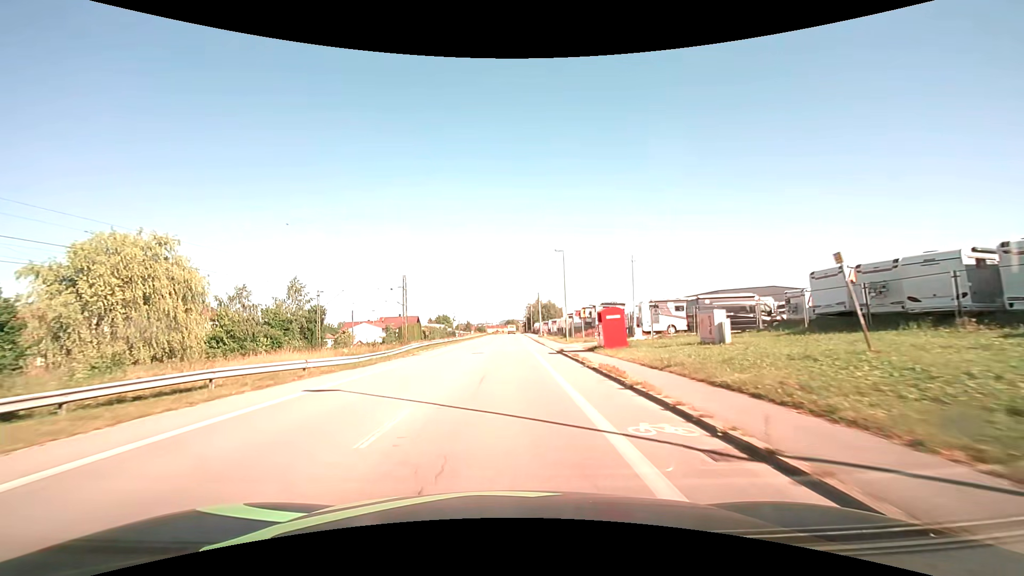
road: unclassified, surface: asphalt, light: Day
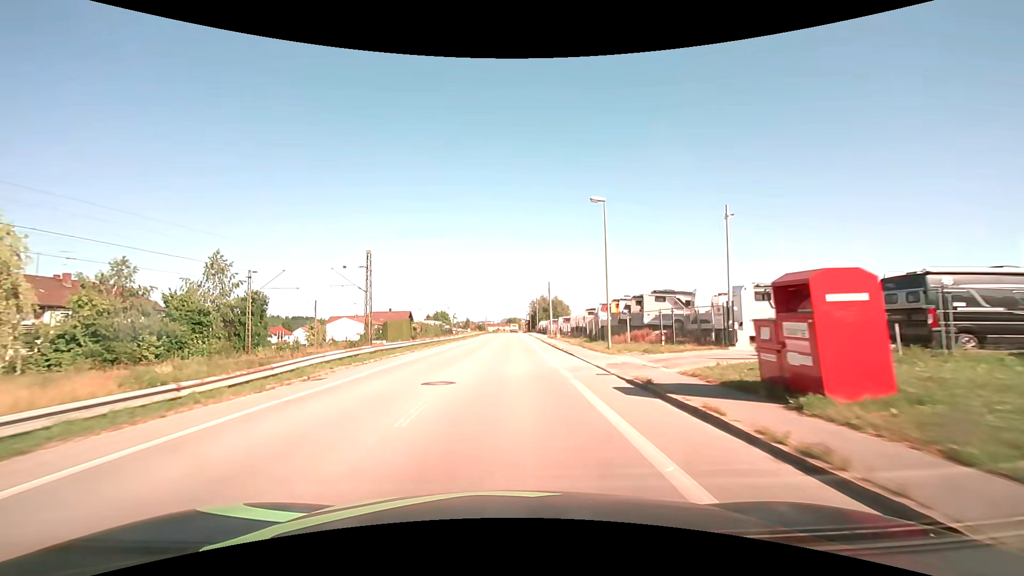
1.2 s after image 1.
(-0.1, +17.3) m; 0°
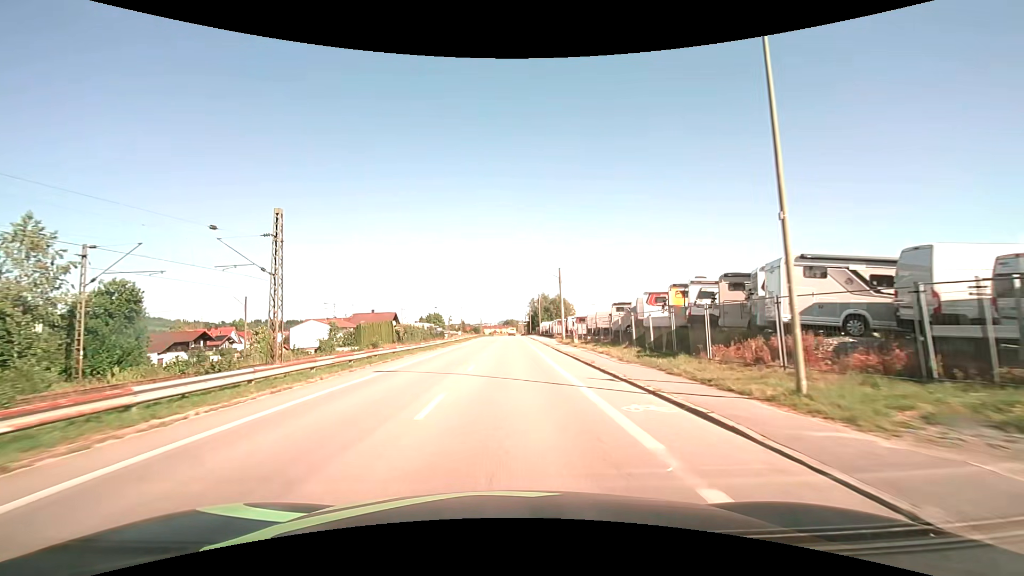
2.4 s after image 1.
(+0.1, +17.3) m; 0°
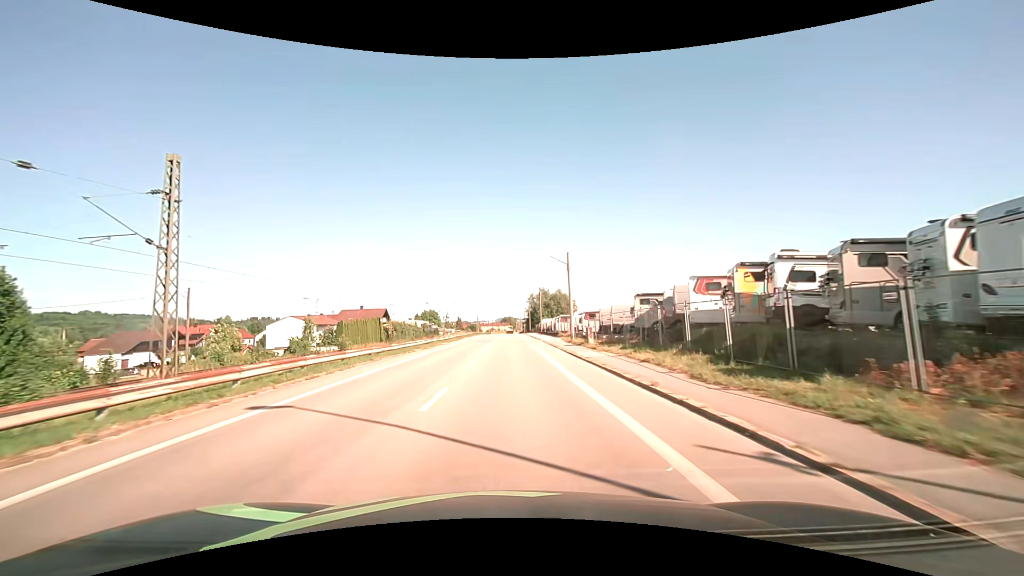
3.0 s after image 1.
(0.0, +8.6) m; 0°
(0, +10) (0, +20) (0, +30) (0, +40) (0, +50) (+1, +60) (+1, +70) (+1, +80) (+1, +90) (+1, +100) m
